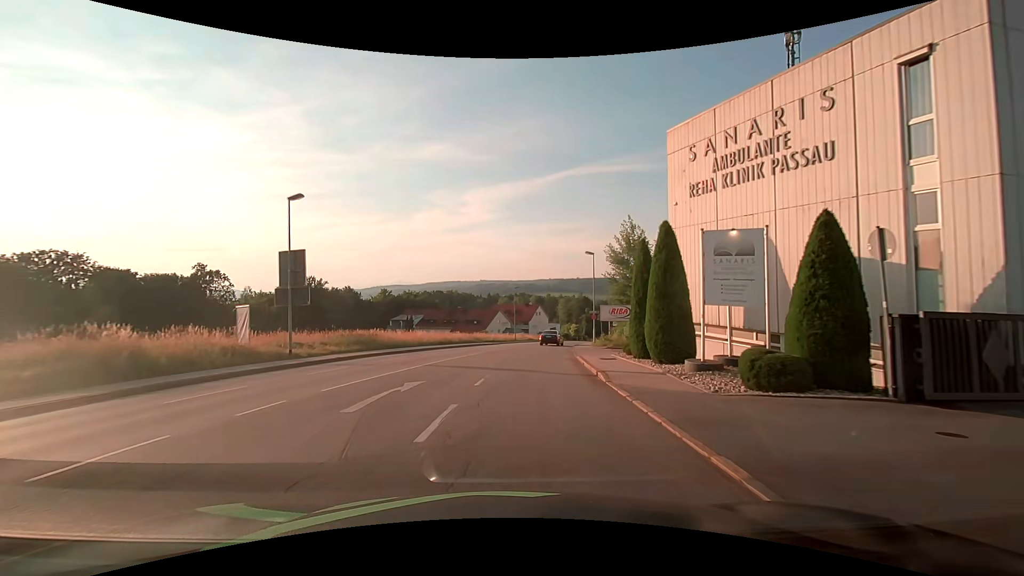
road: tertiary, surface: asphalt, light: Day
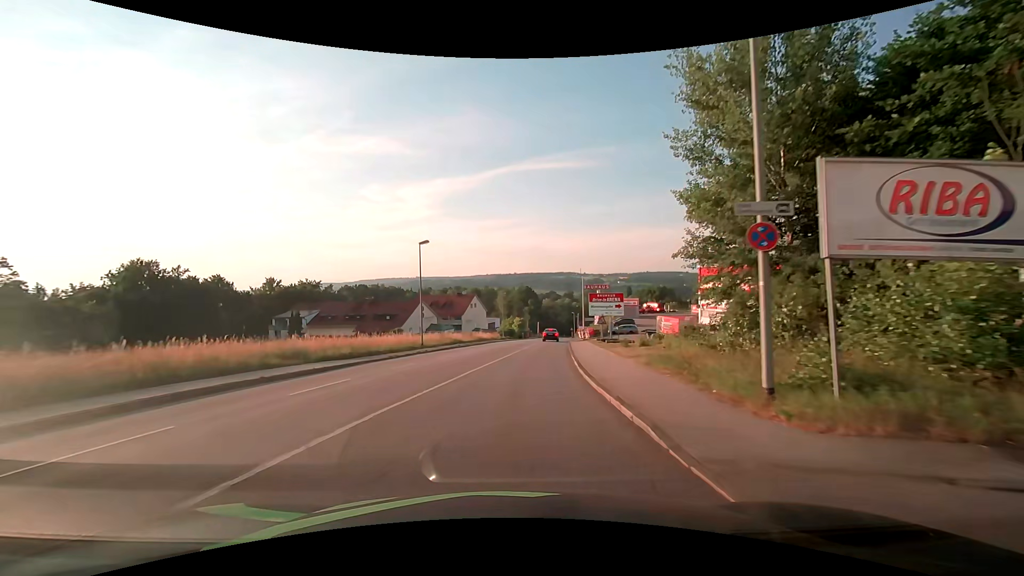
(+2.6, +36.3) m; +7°
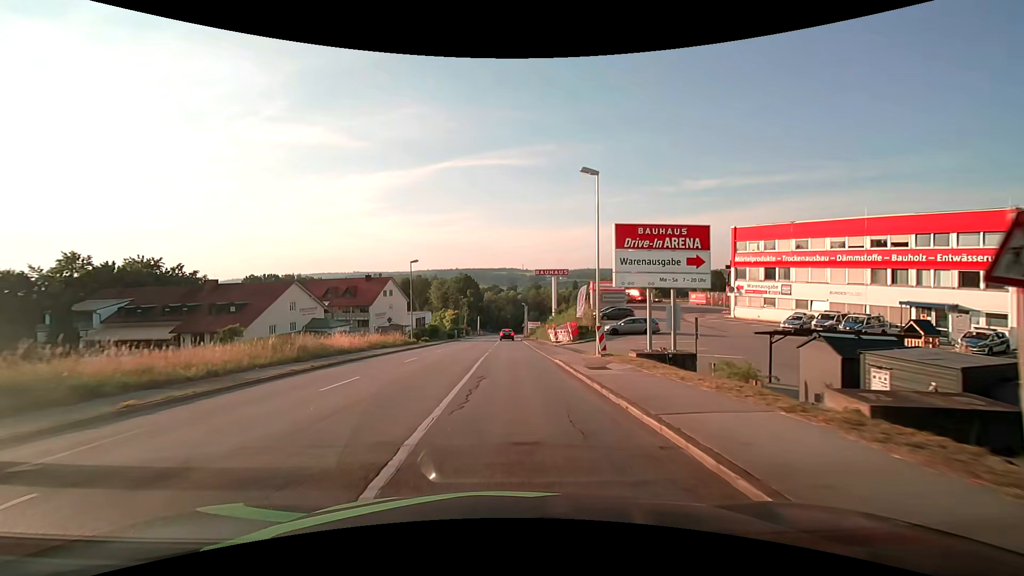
(+2.9, +38.8) m; +7°
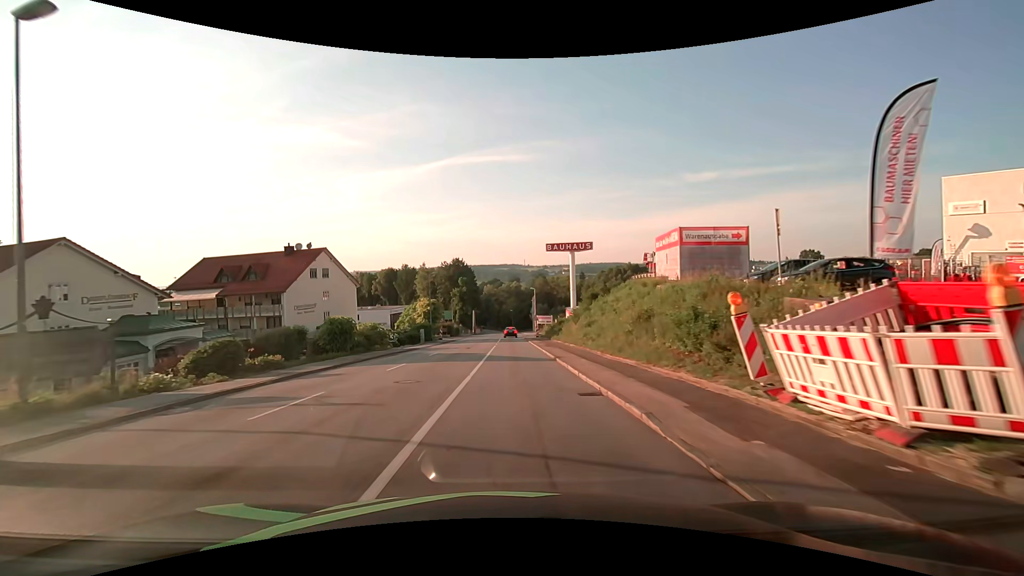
(+0.2, +38.8) m; 0°
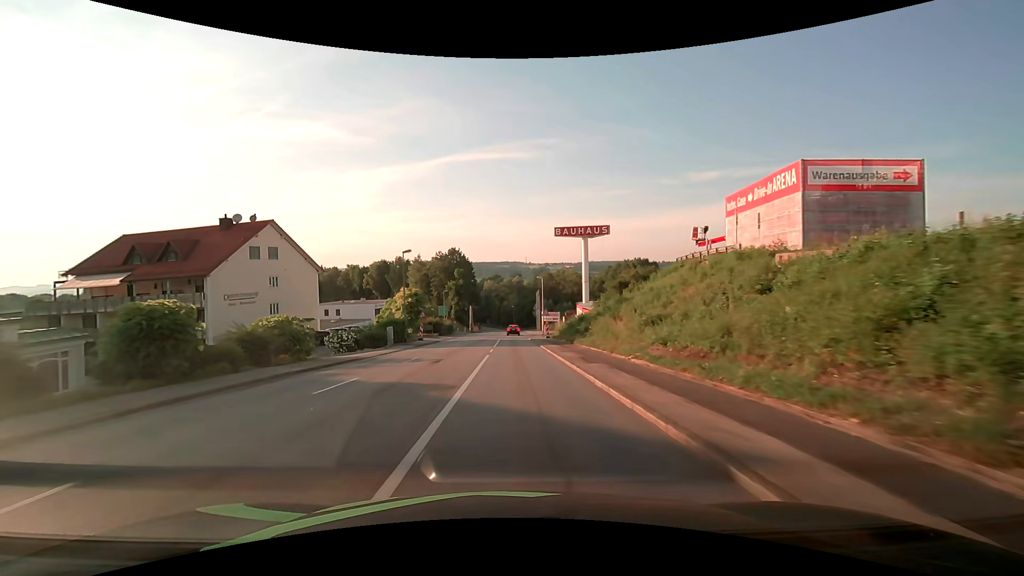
(0.0, +15.6) m; 0°
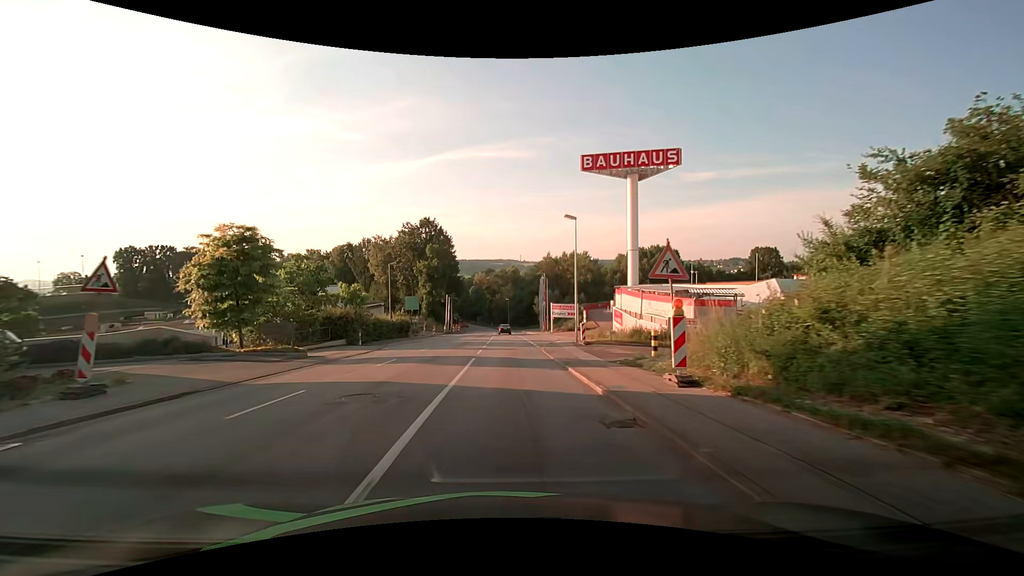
(+0.3, +38.8) m; +1°
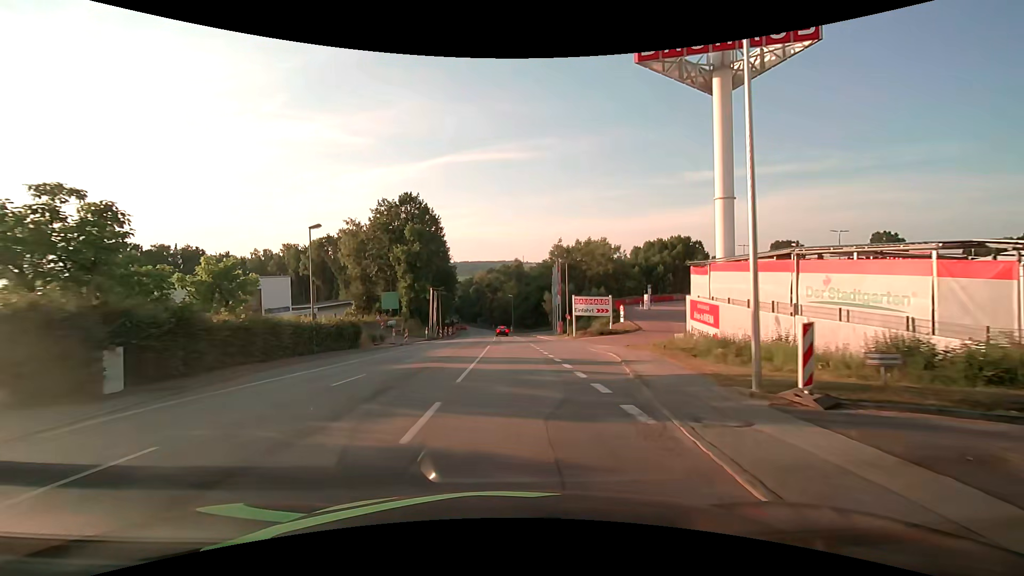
(-0.1, +22.3) m; -1°
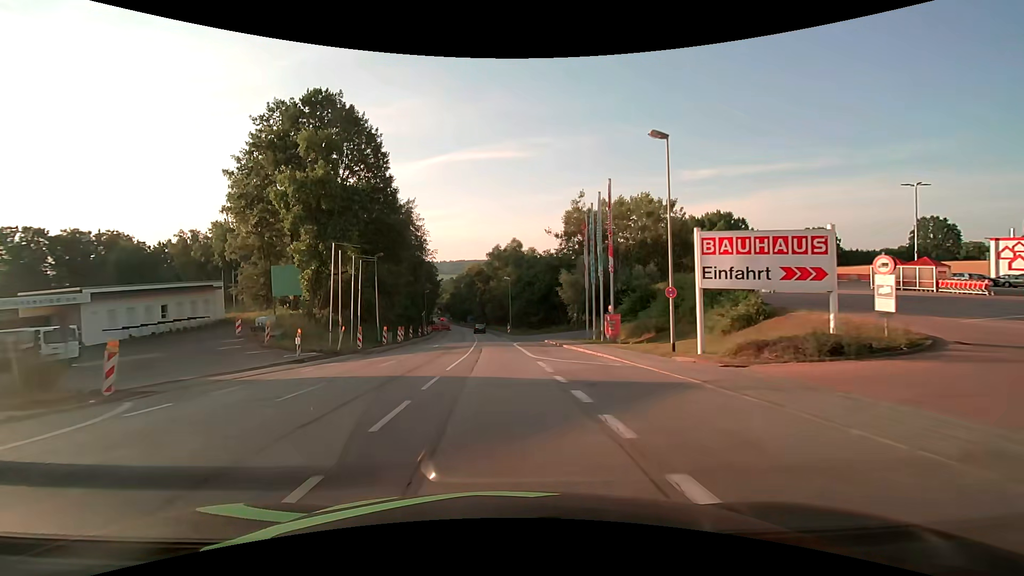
(+0.4, +37.3) m; +1°
(0, +10) (0, +20) (-1, +30) (-1, +40) (-2, +50) (-3, +60) (-3, +70) (-4, +80) (-5, +90) (-6, +100) m
